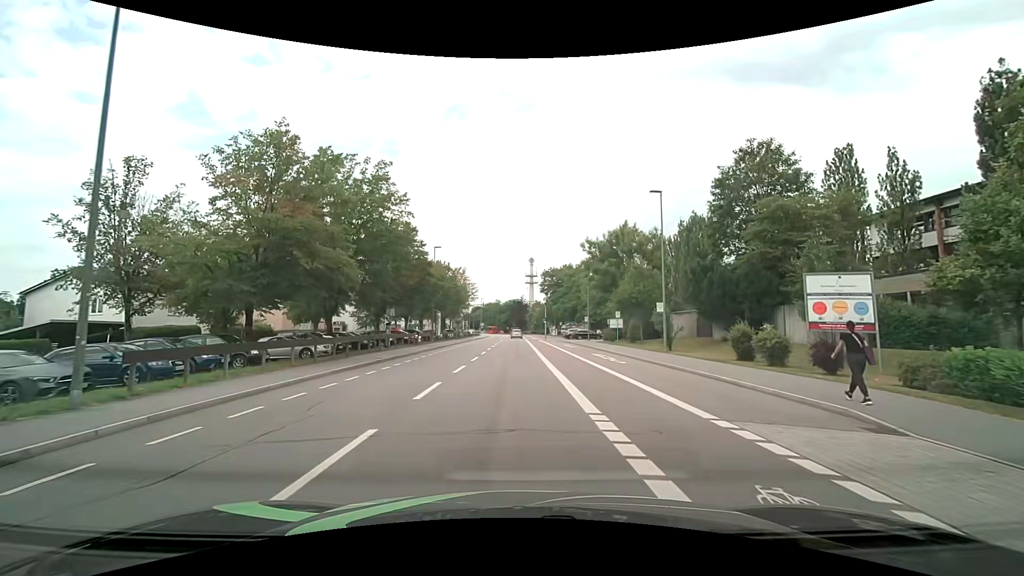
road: tertiary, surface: asphalt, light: Day
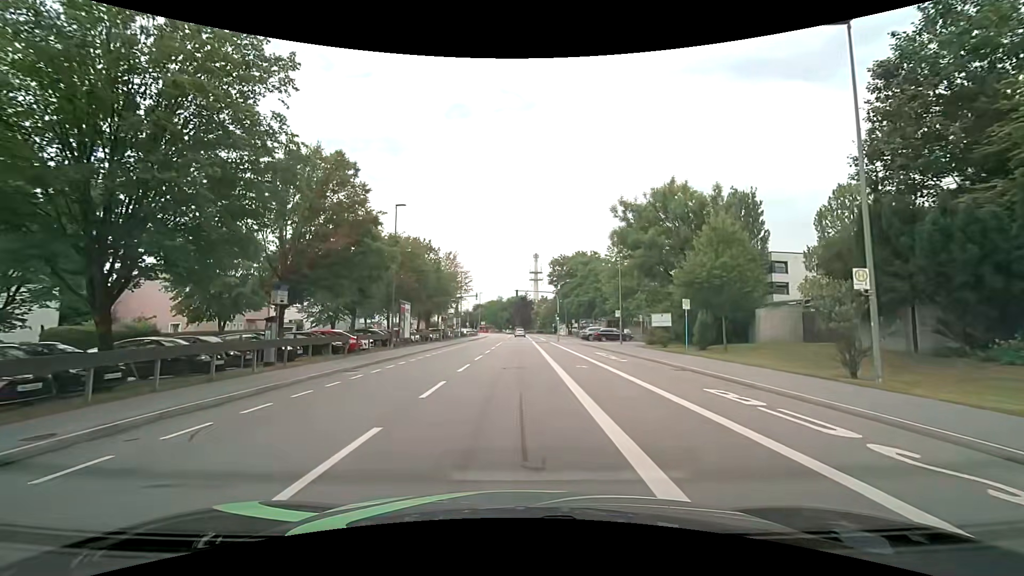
(+0.1, +18.0) m; 0°
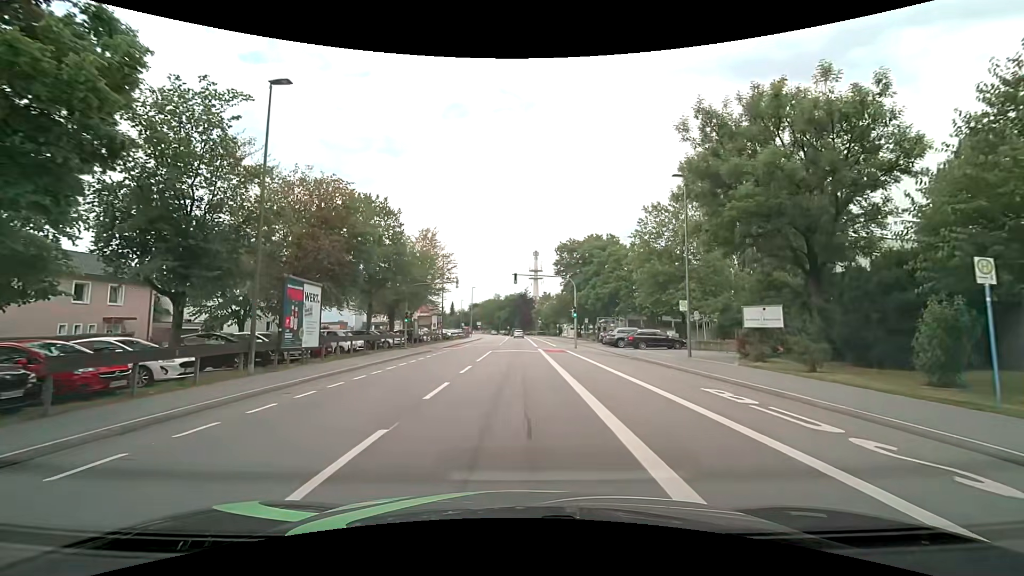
(0.0, +18.1) m; 0°
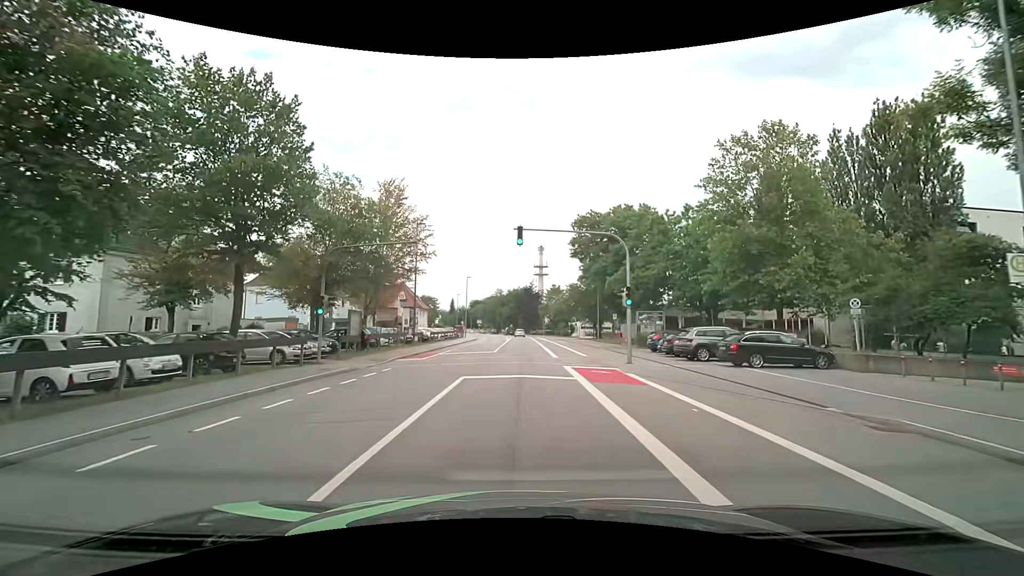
(-0.1, +18.0) m; 0°
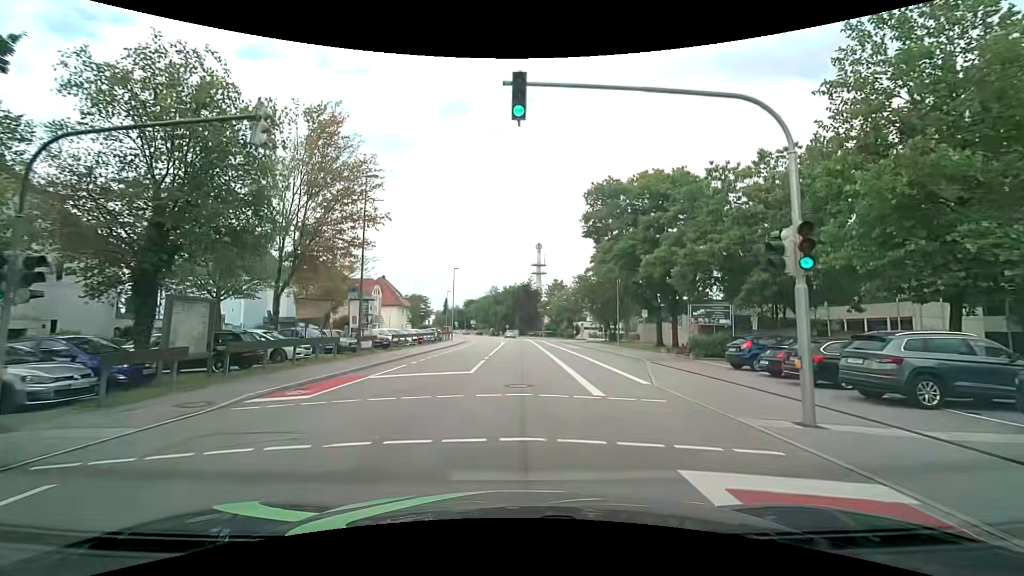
(+0.1, +13.6) m; 0°
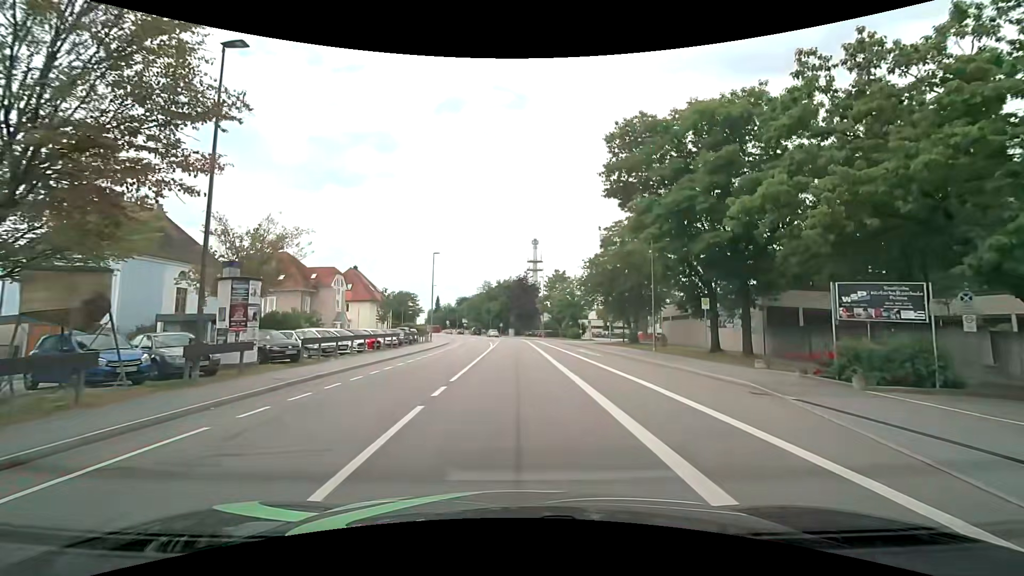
(+0.1, +13.6) m; +1°
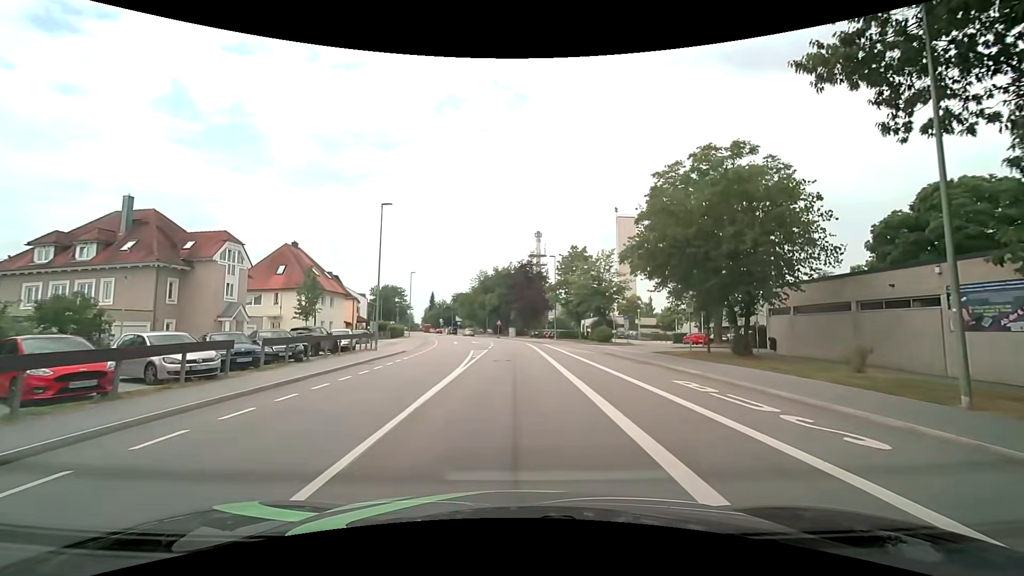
(-0.2, +22.6) m; -1°
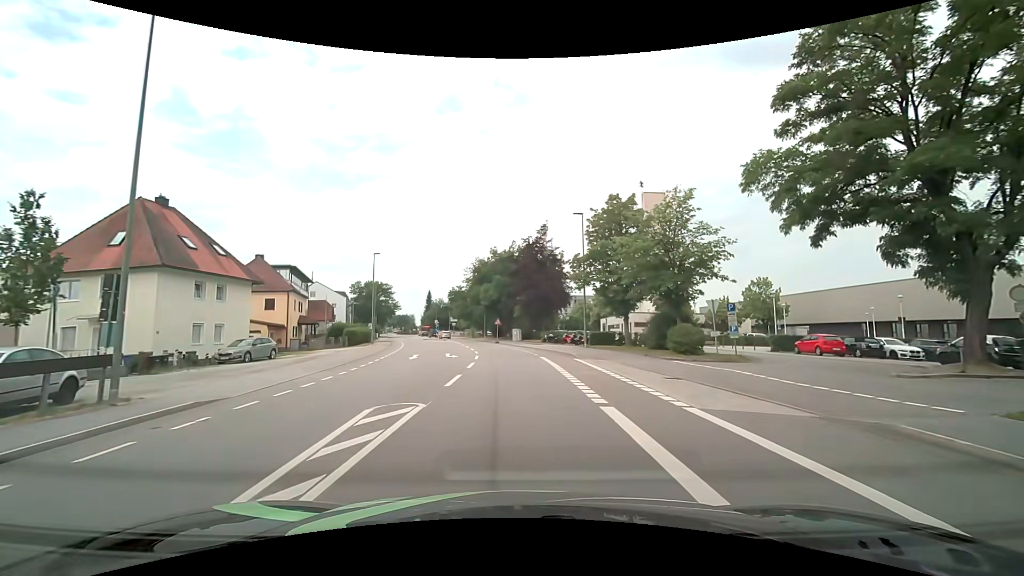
(-0.1, +22.5) m; -1°
